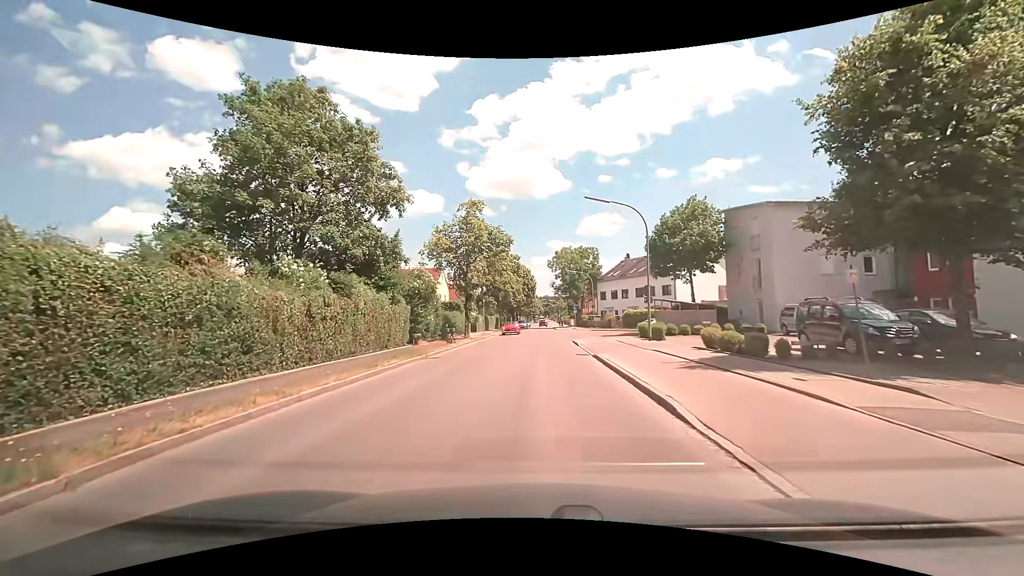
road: tertiary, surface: asphalt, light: Day
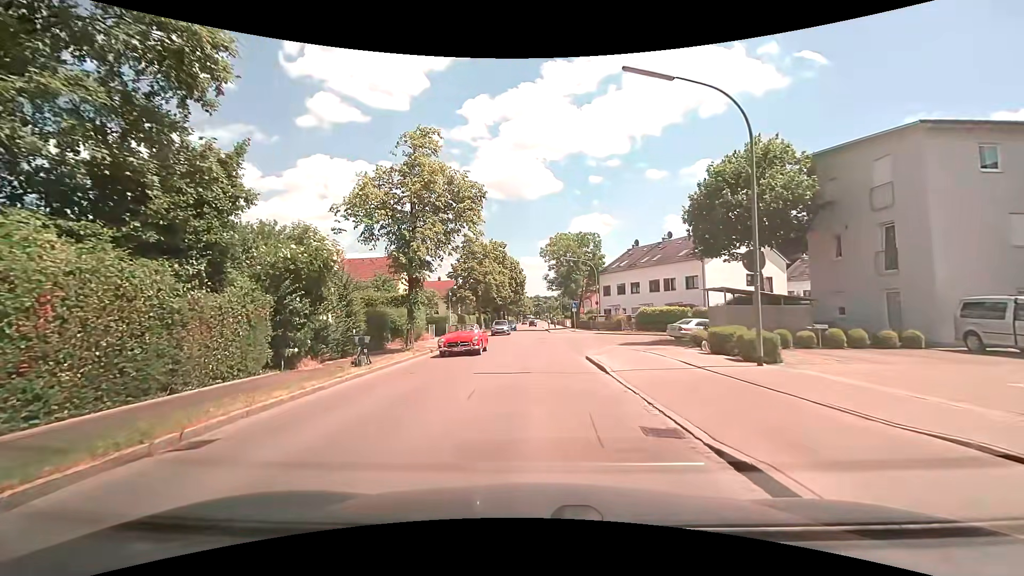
(+0.1, +13.5) m; +1°
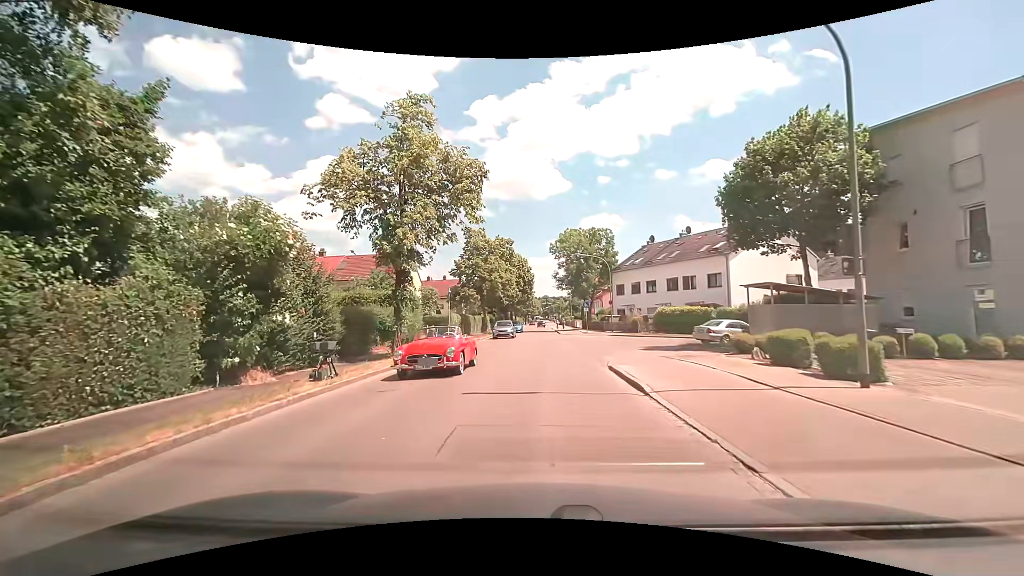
(0.0, +3.4) m; -1°
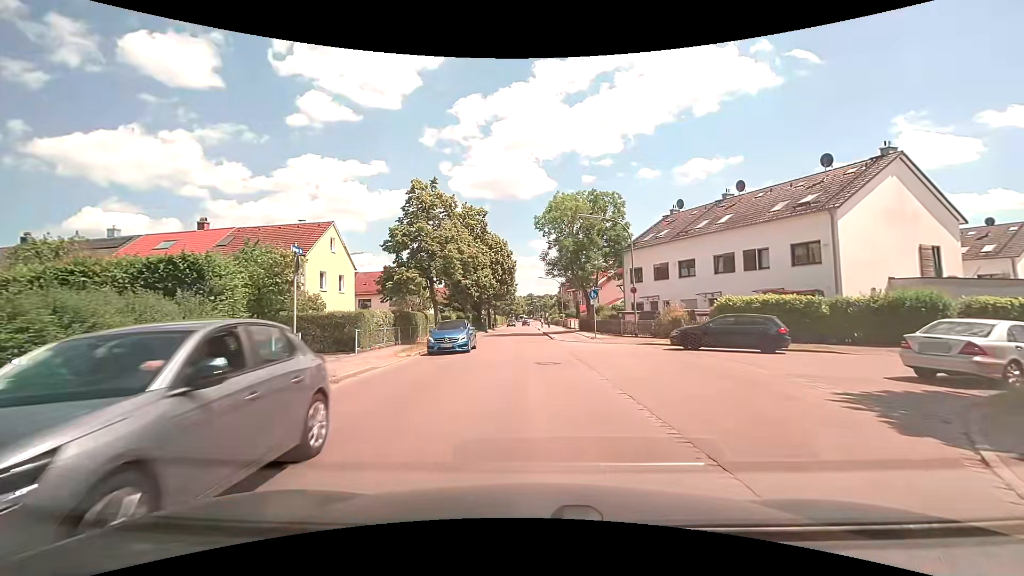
(+0.2, +17.3) m; +2°
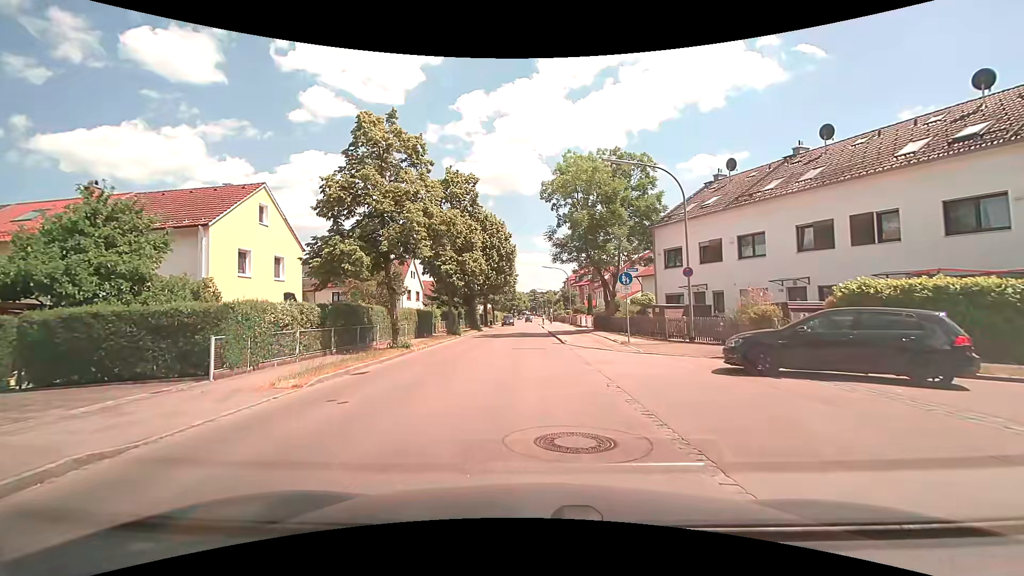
(-0.2, +9.4) m; -1°
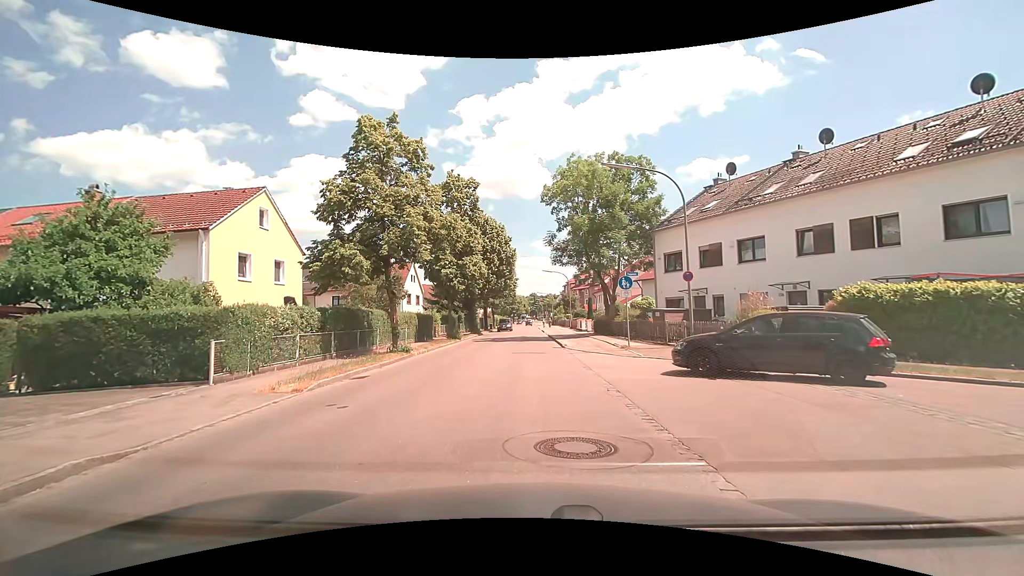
(0.0, +0.1) m; 0°
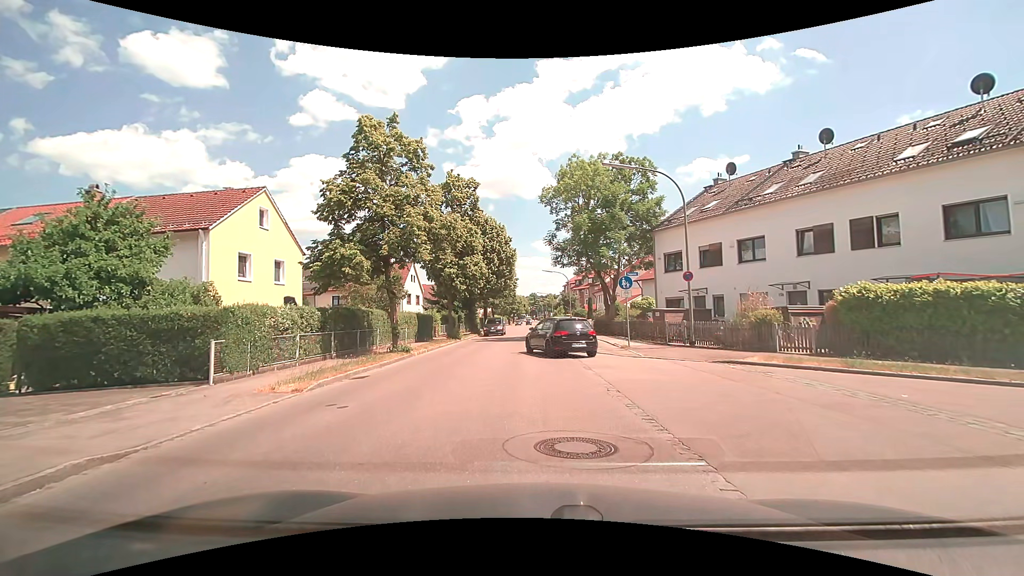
(0.0, 0.0) m; 0°
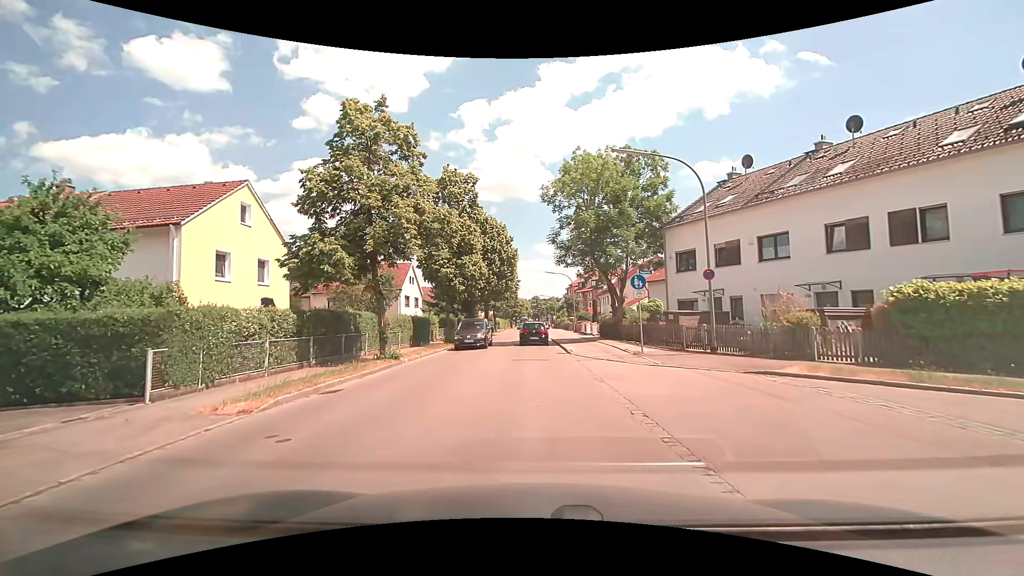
(0.0, +2.1) m; -1°
(0, +10) (0, +20) (0, +30) (0, +40) (0, +50) (0, +60) (0, +70) (0, +80) (+1, +90) (+1, +100) m
